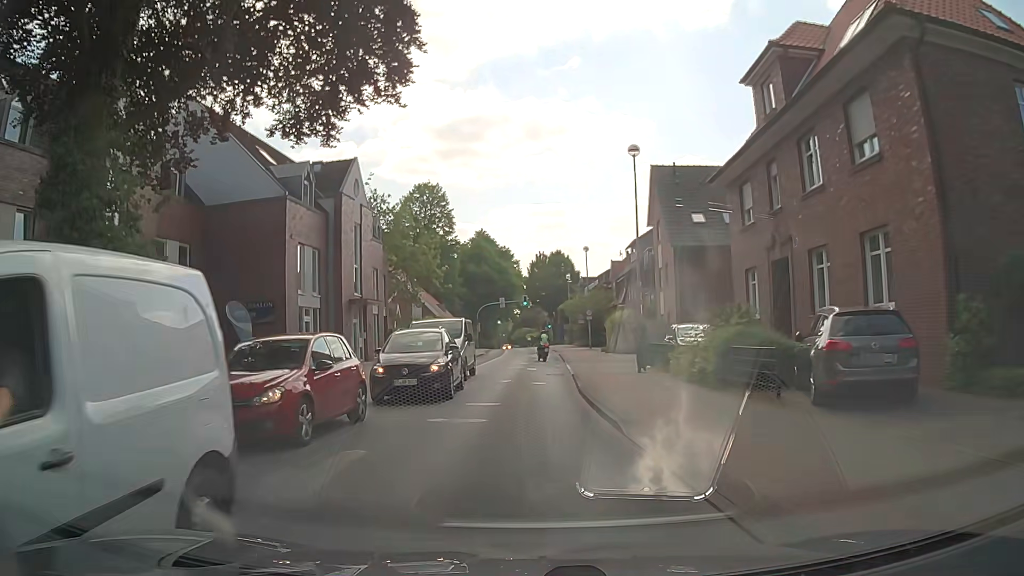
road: residential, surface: asphalt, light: Day
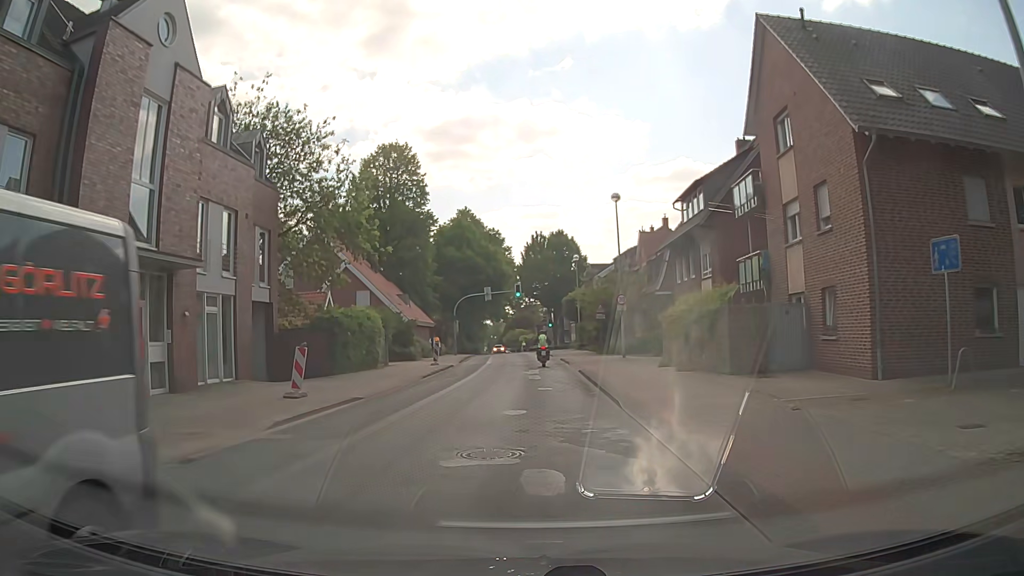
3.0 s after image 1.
(0.0, +21.5) m; 0°
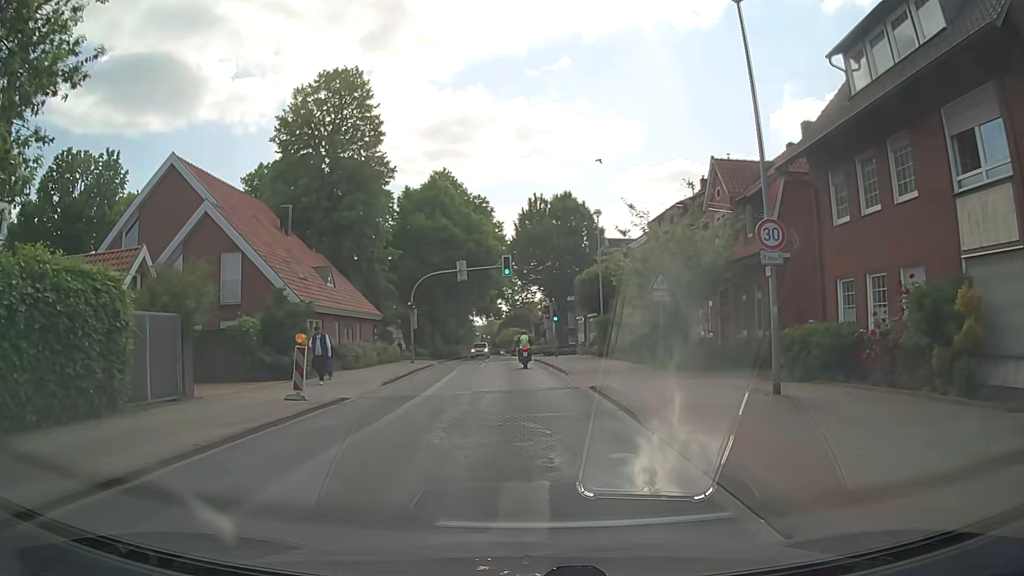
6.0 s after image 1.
(+0.2, +22.2) m; 0°
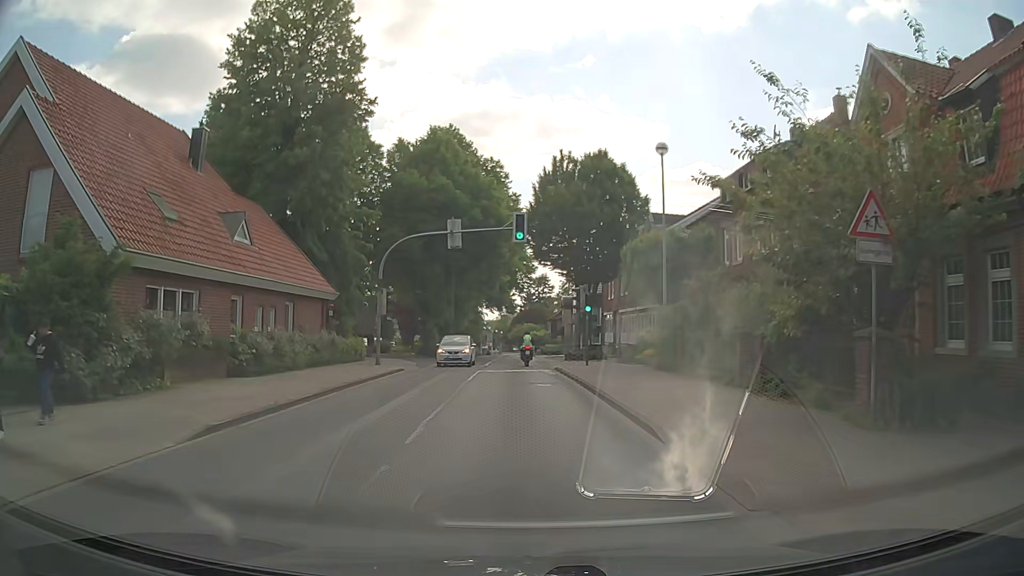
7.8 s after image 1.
(-0.1, +13.9) m; -2°
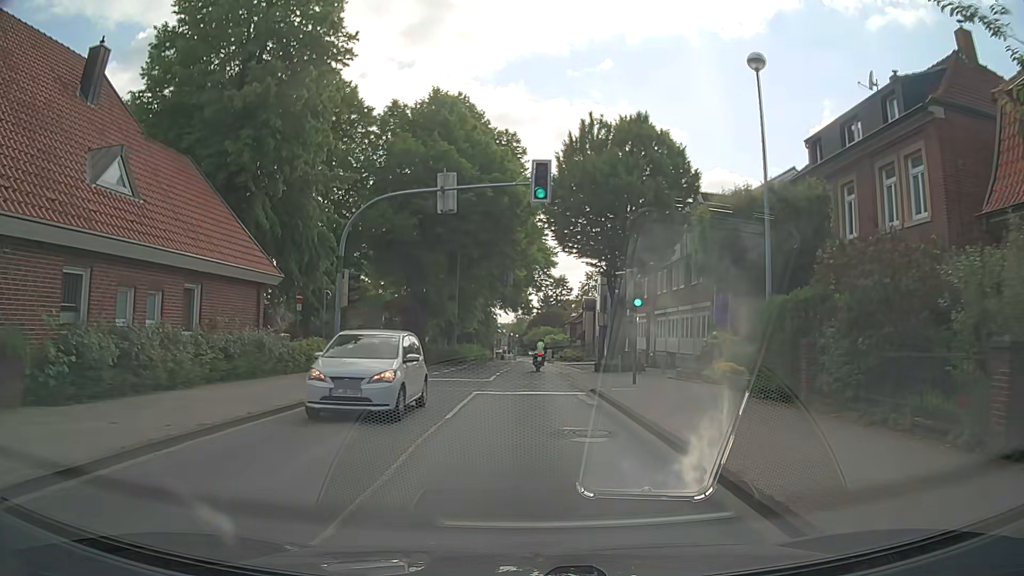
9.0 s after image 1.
(0.0, +9.2) m; 0°
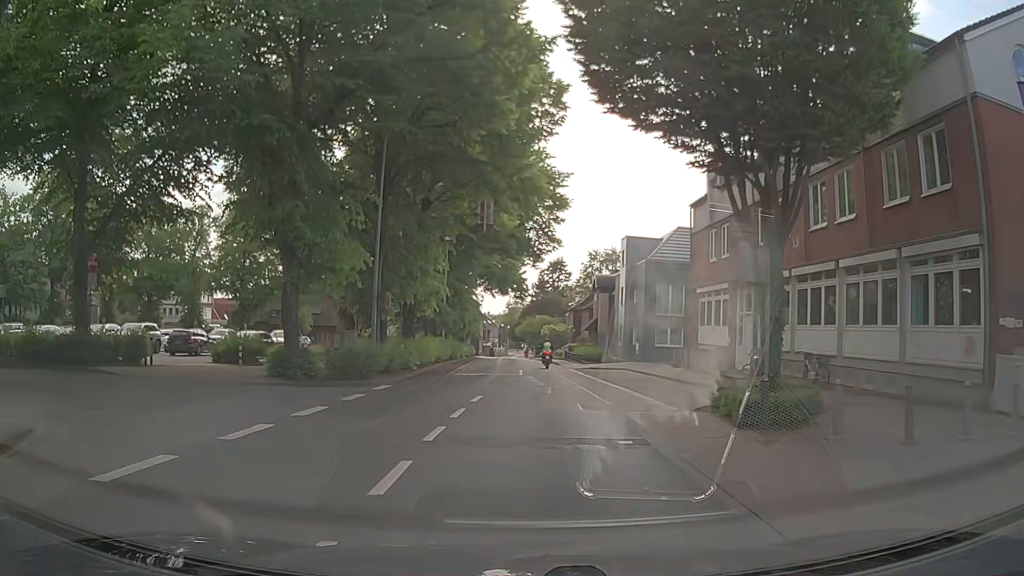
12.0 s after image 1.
(-0.3, +23.4) m; 0°
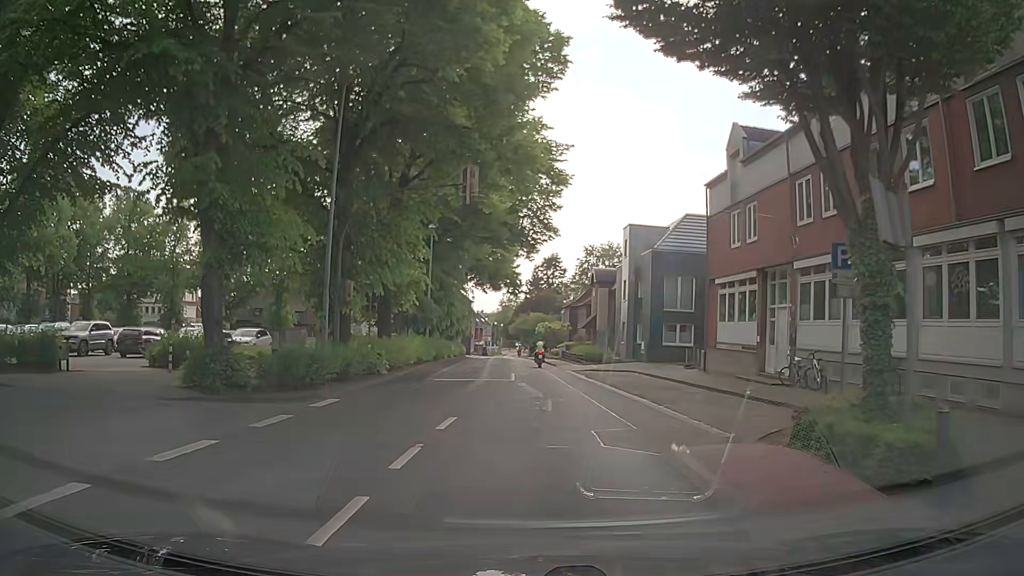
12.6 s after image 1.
(0.0, +4.8) m; +1°
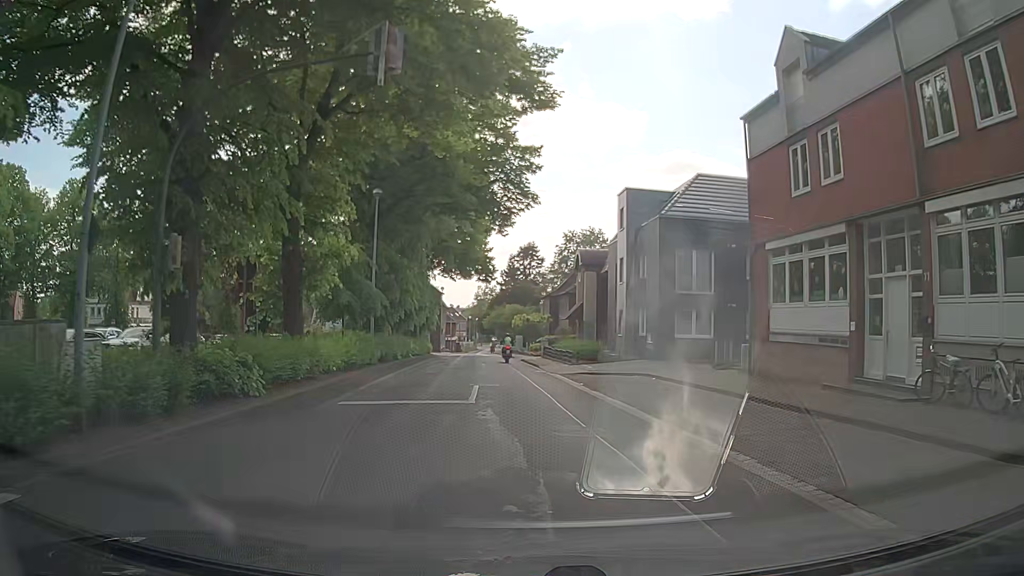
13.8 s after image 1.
(+0.1, +9.6) m; +3°
(0, +10) (-1, +20) (-1, +30) (-2, +40) (-3, +50) (-4, +60) (-5, +70) (-6, +80) (-7, +90) (-8, +100) m
